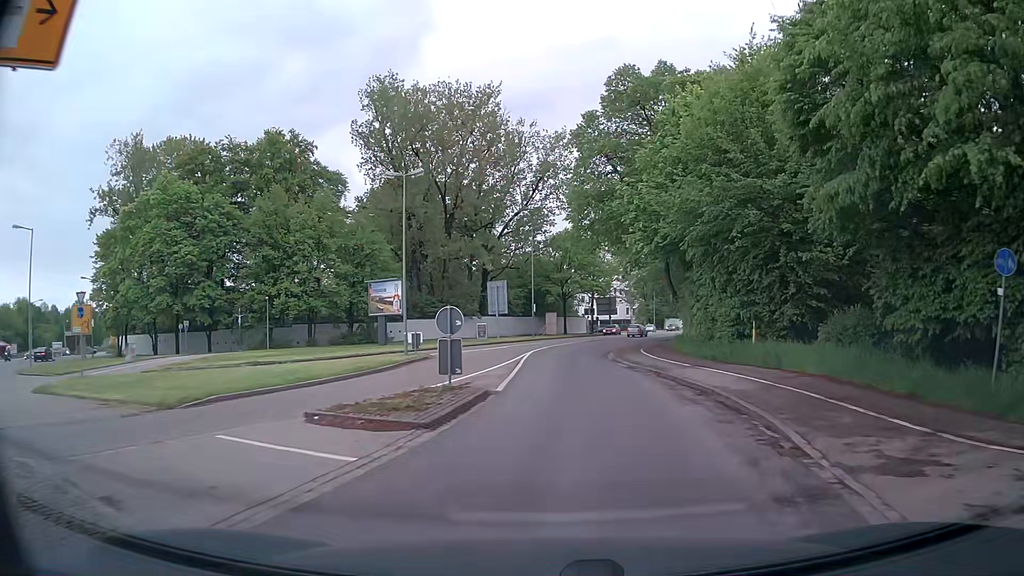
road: secondary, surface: asphalt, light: Day
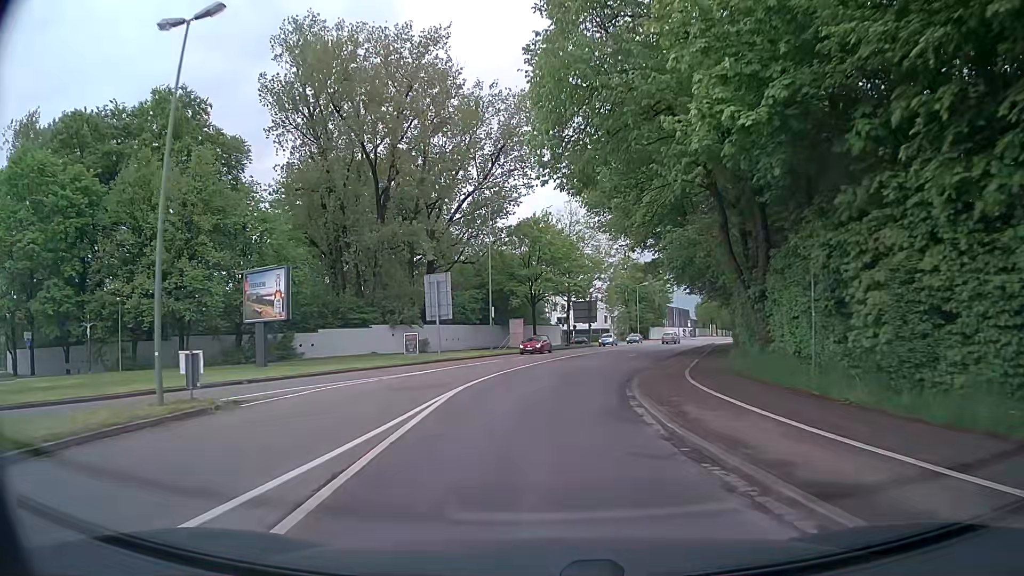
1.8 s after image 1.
(+0.8, +19.3) m; +3°
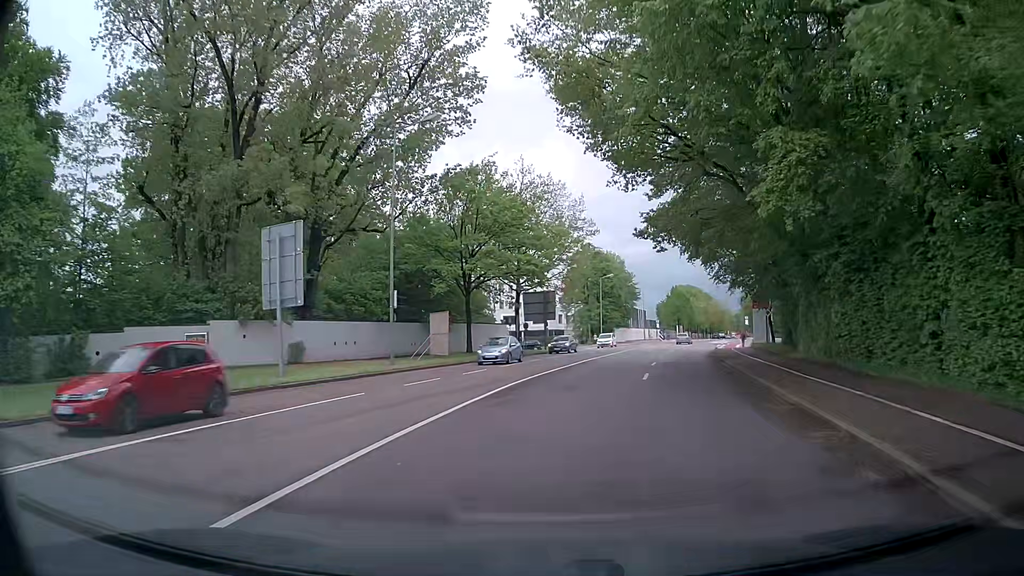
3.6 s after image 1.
(+0.3, +21.9) m; +3°
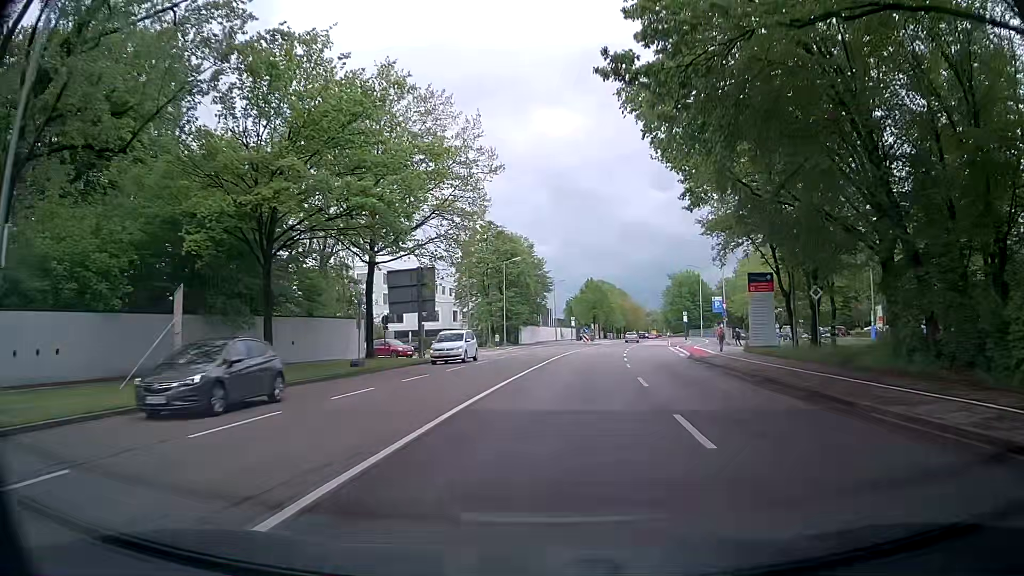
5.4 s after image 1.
(+2.0, +22.5) m; +10°
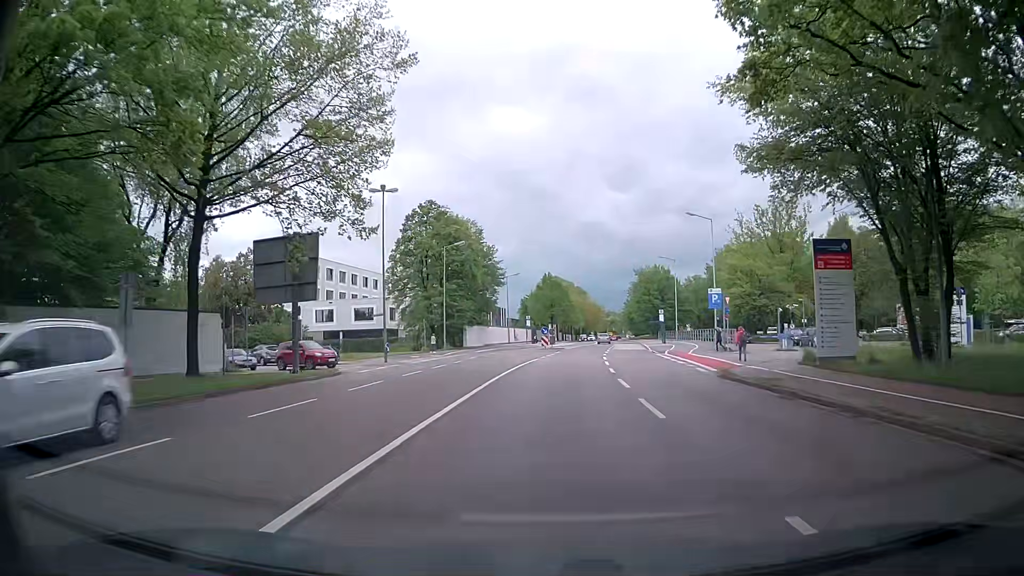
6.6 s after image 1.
(+0.5, +15.1) m; +3°
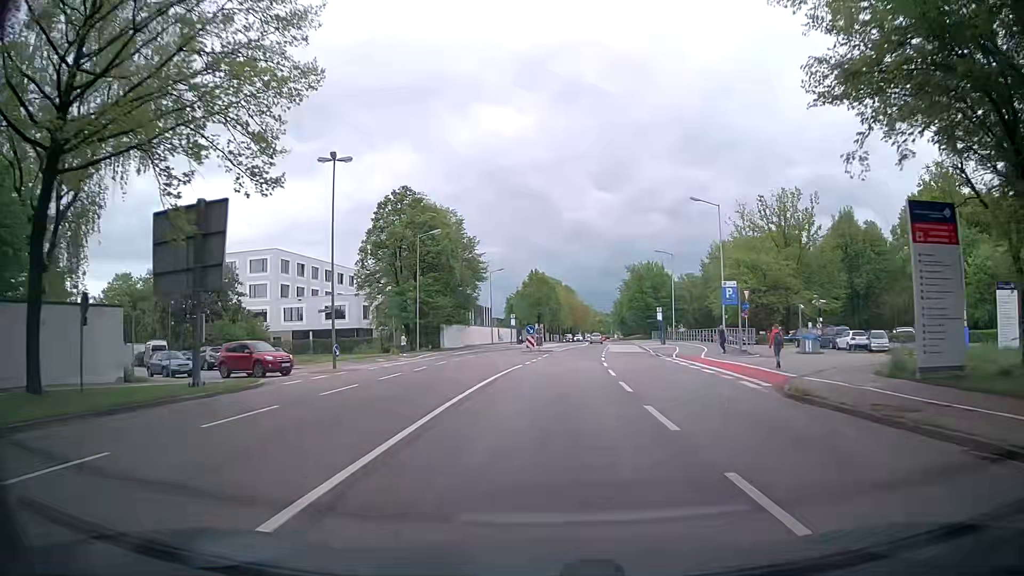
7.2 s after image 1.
(+0.2, +7.6) m; +2°
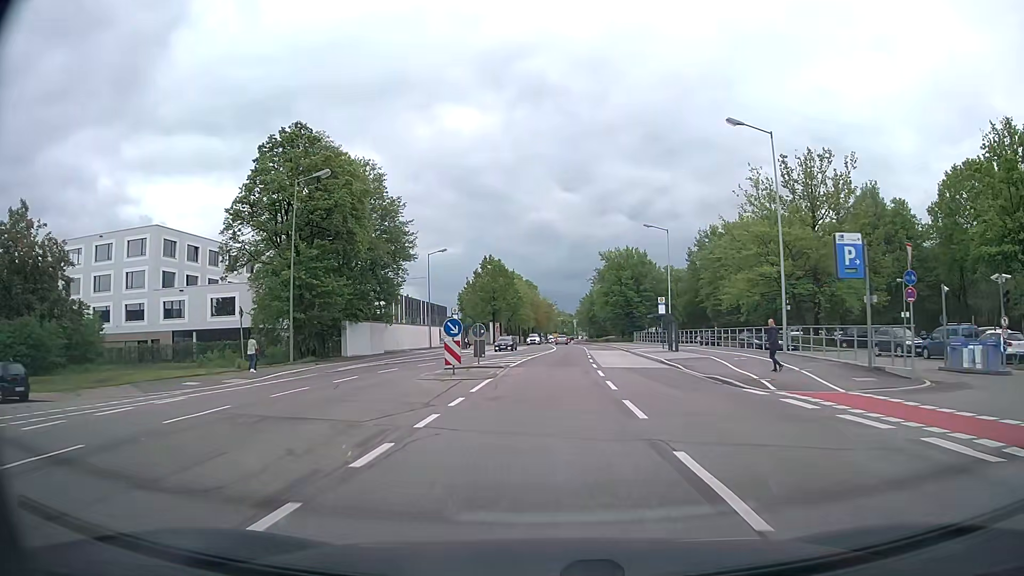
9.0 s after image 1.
(+0.4, +22.8) m; +3°
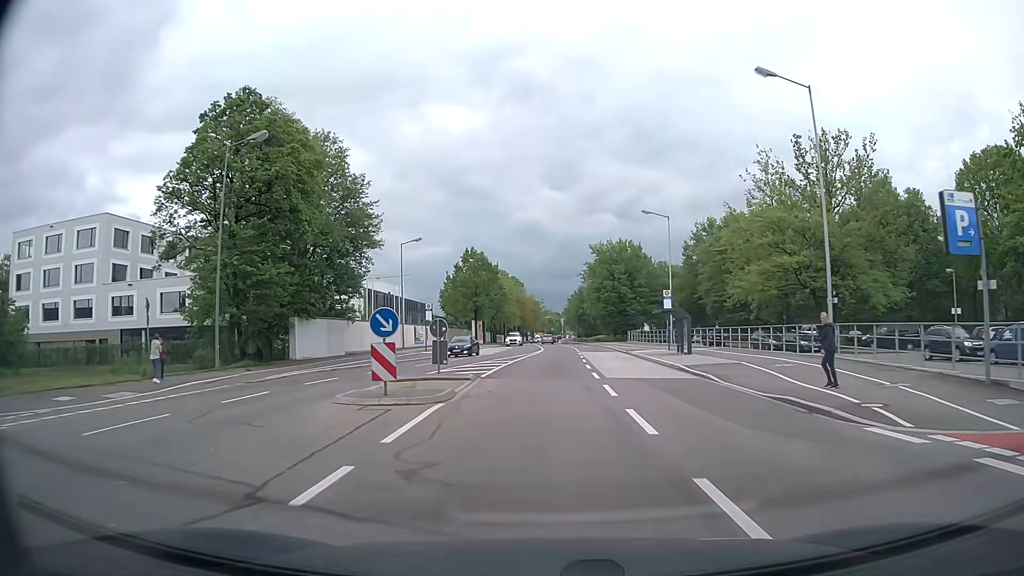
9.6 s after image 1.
(+0.1, +7.6) m; +1°
(0, +10) (0, +20) (+1, +30) (+1, +40) (+1, +50) (+1, +60) (+1, +70) (+1, +80) (+1, +90) (+1, +100) m
